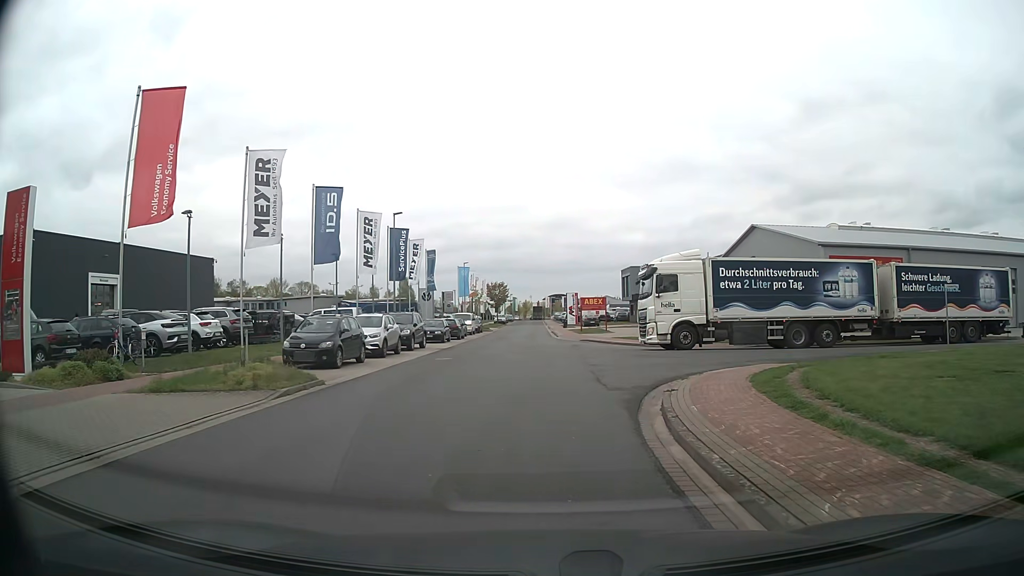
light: Day
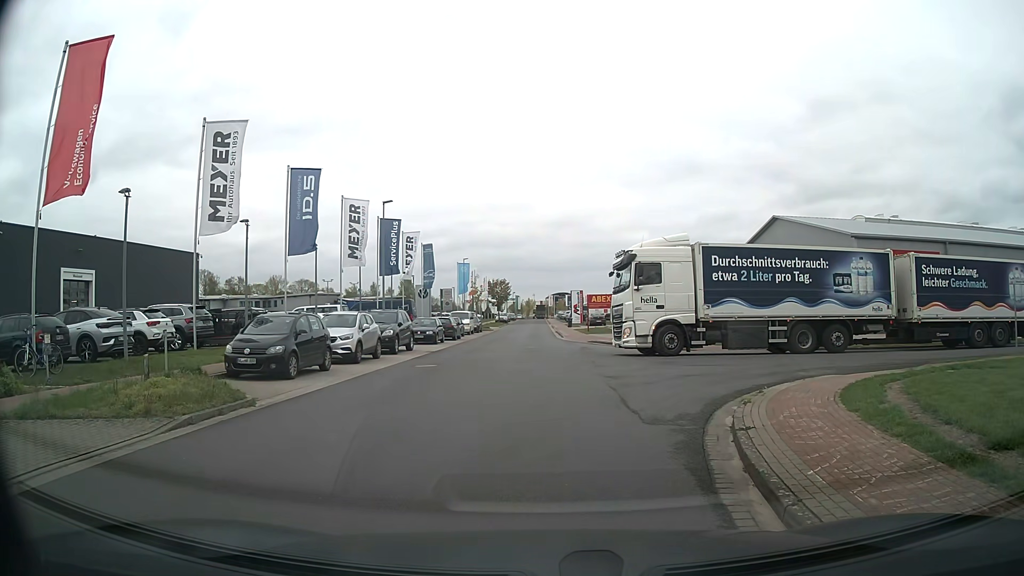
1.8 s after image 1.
(-0.1, +3.7) m; -2°
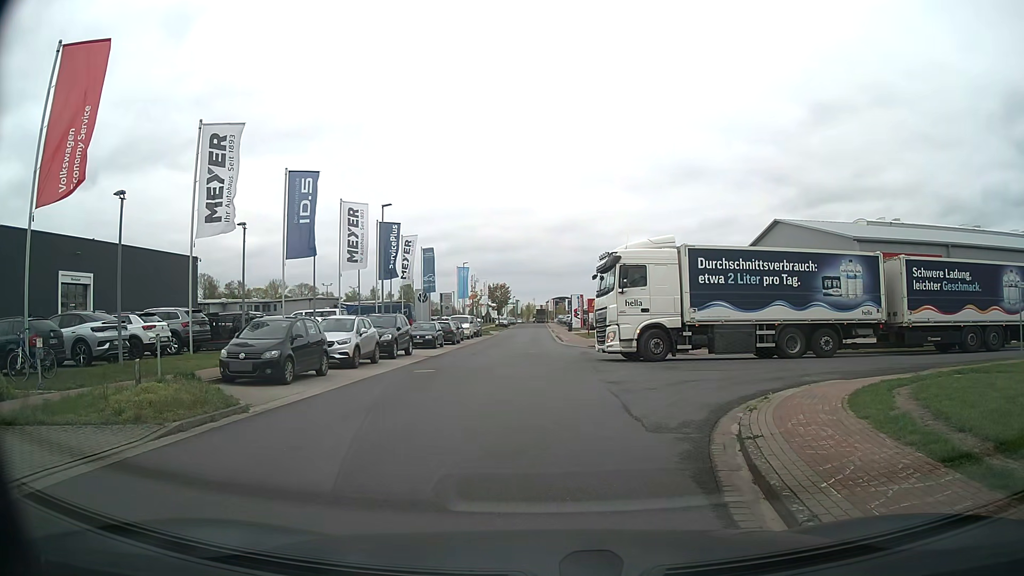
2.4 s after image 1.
(0.0, +0.3) m; 0°
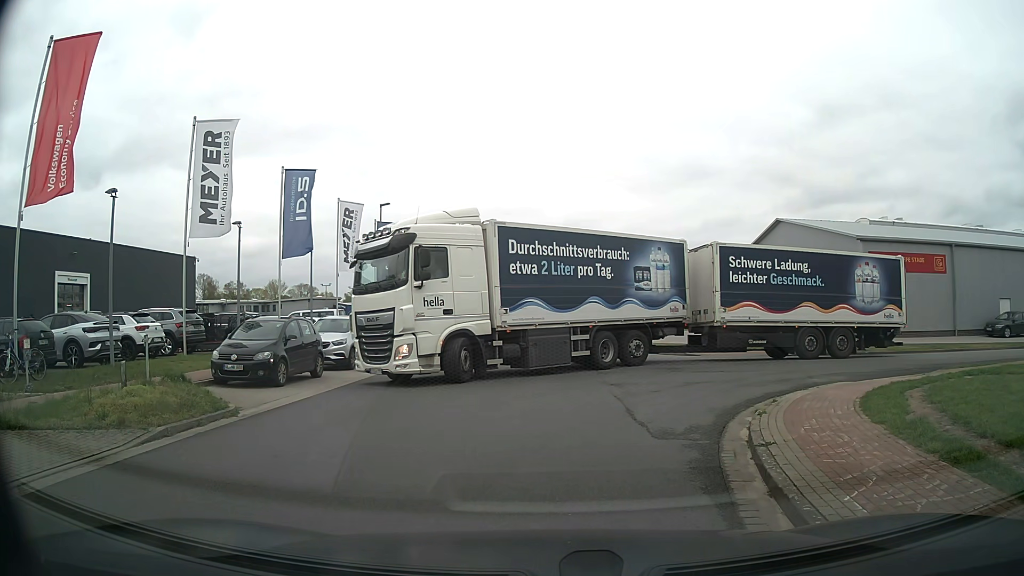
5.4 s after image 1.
(0.0, +0.5) m; 0°
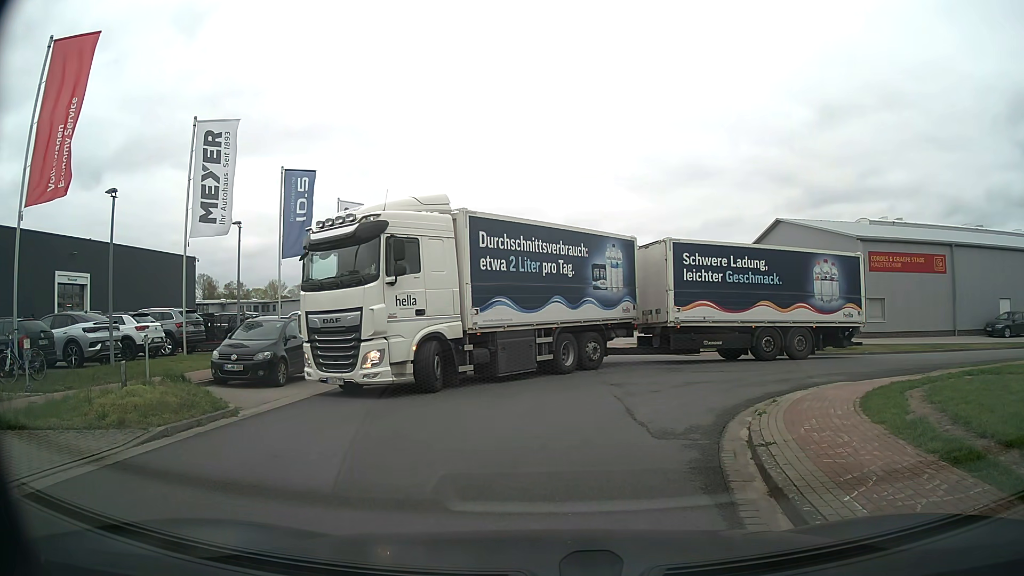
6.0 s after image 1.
(0.0, 0.0) m; 0°
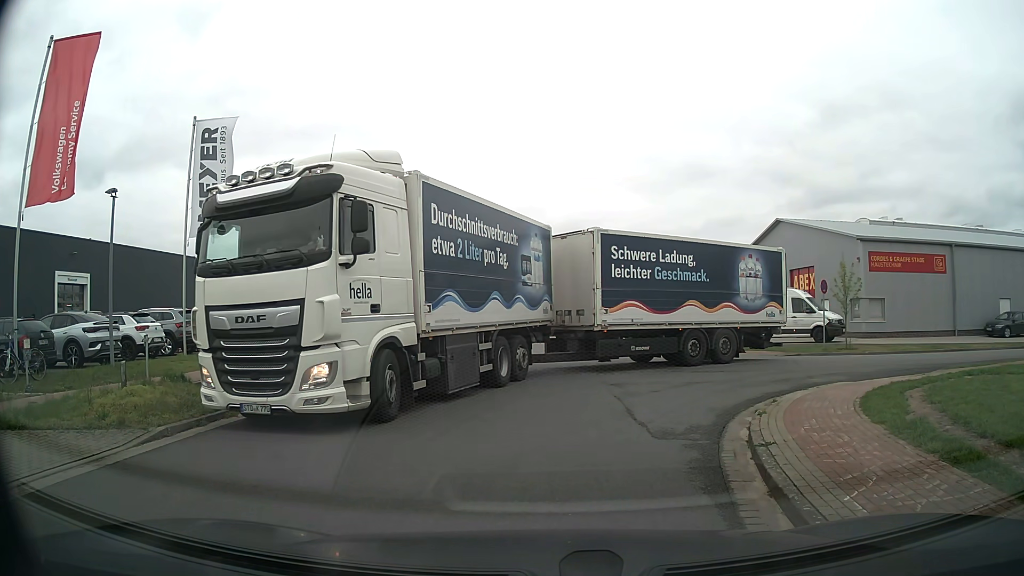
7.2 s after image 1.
(0.0, 0.0) m; 0°
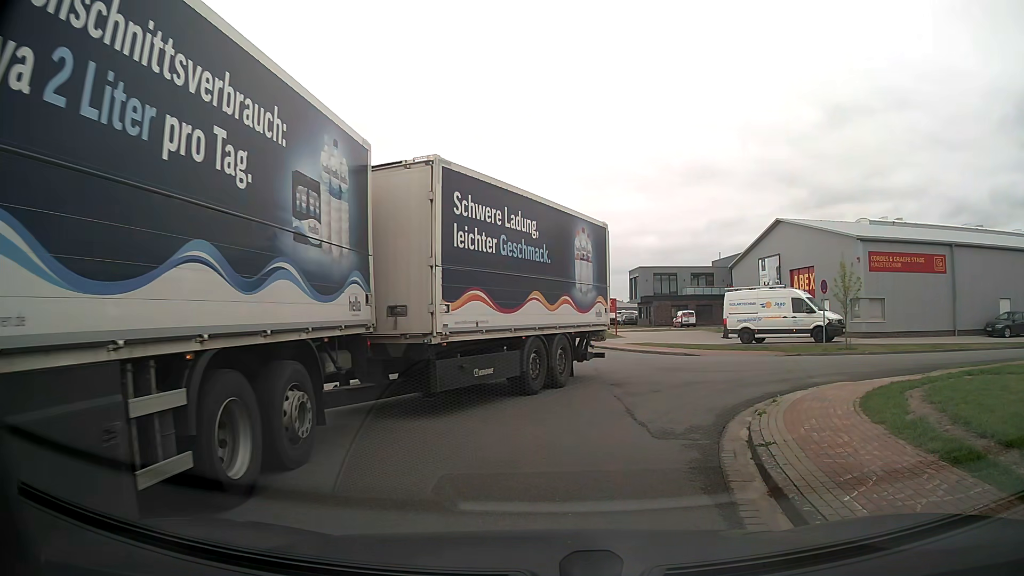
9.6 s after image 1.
(0.0, 0.0) m; 0°
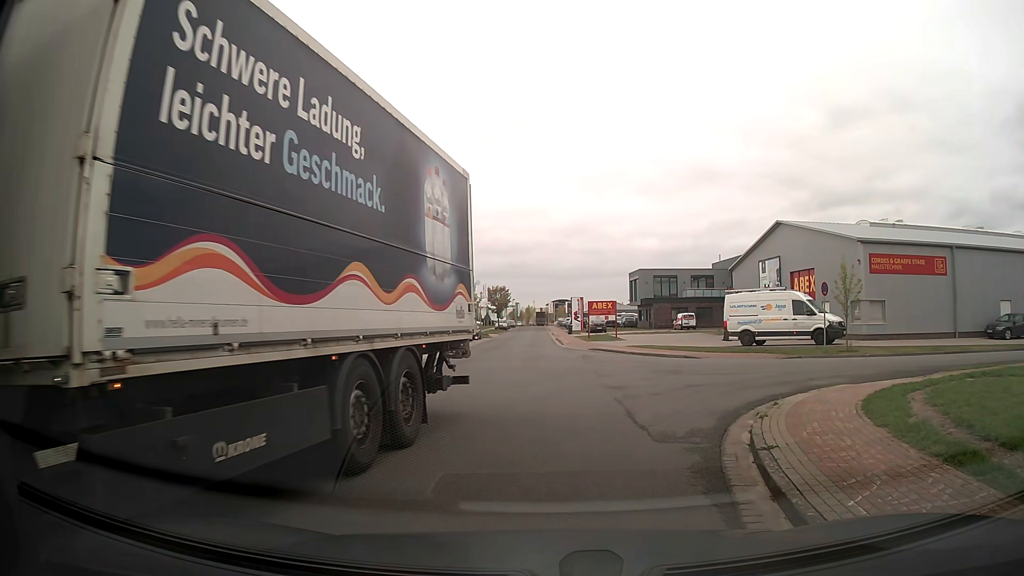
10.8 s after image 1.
(0.0, 0.0) m; 0°
